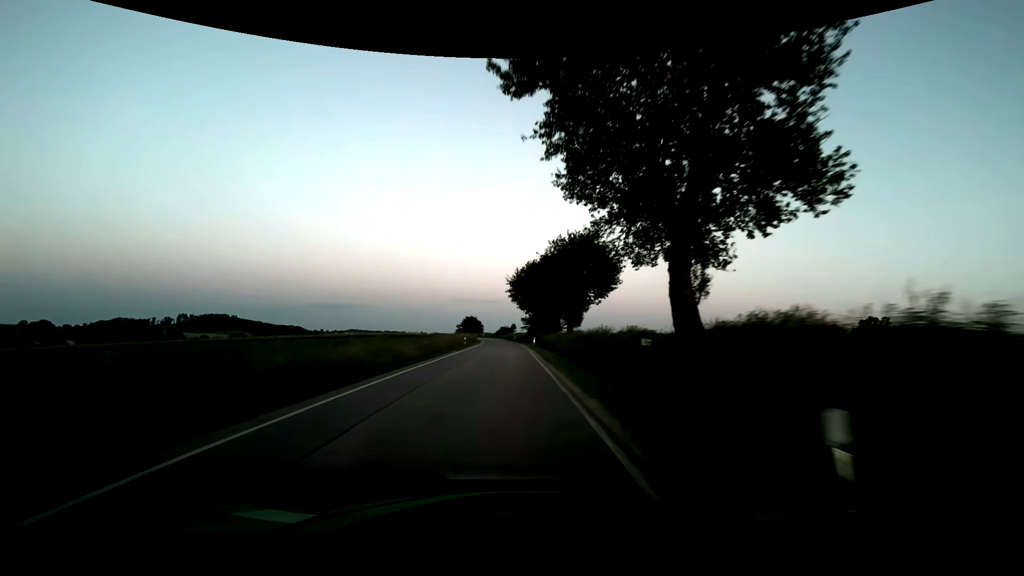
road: secondary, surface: asphalt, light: Dusk
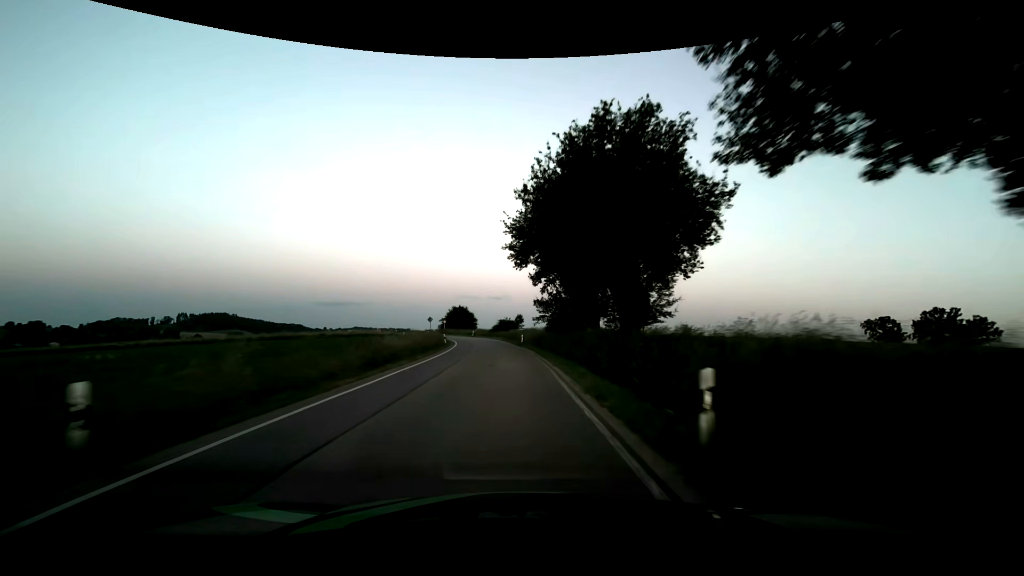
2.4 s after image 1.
(-0.2, +43.2) m; -1°
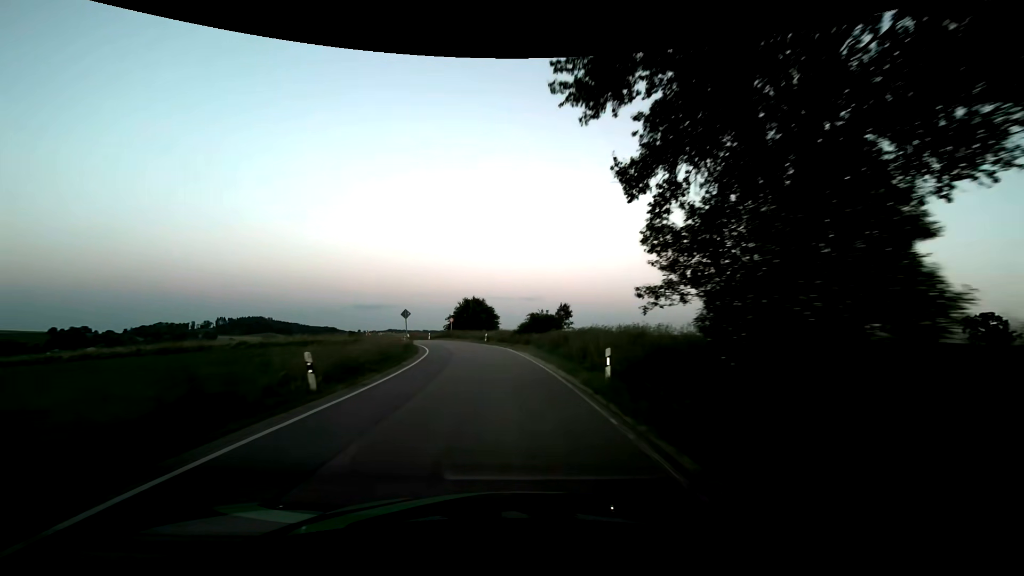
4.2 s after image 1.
(-0.8, +32.4) m; -3°
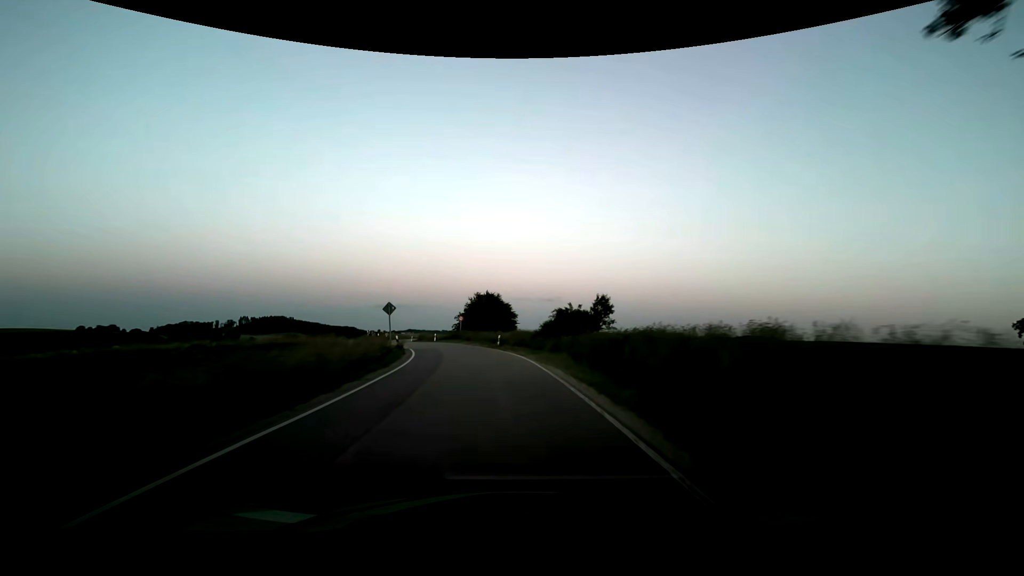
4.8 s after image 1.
(-0.2, +10.8) m; -2°
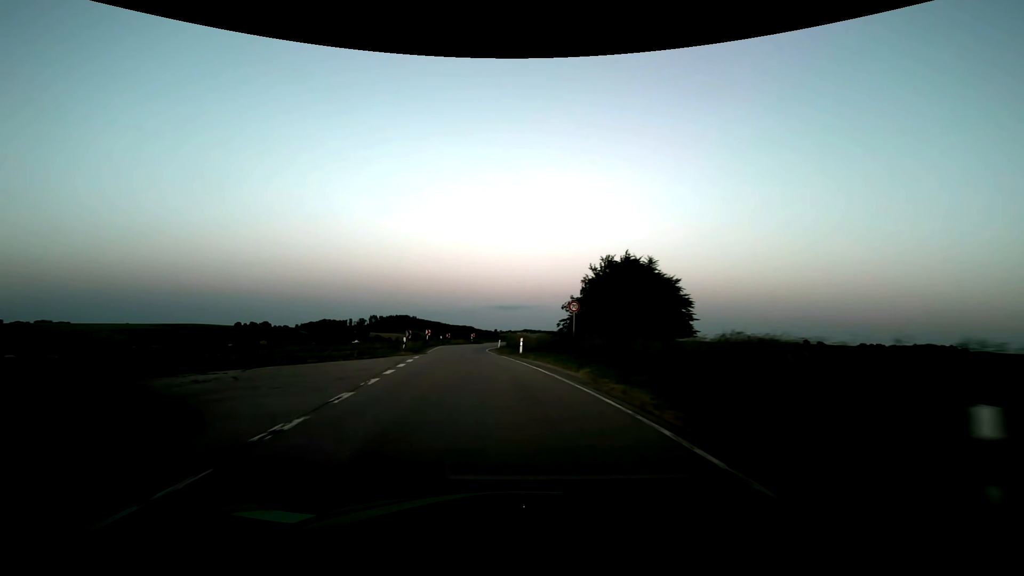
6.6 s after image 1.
(-3.2, +32.1) m; -13°
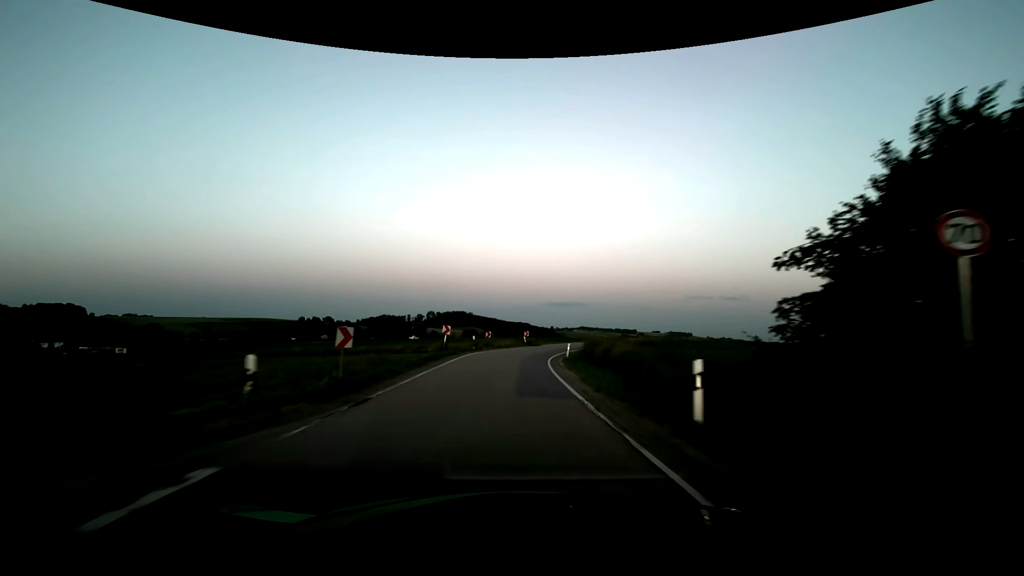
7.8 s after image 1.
(-1.6, +21.5) m; -7°
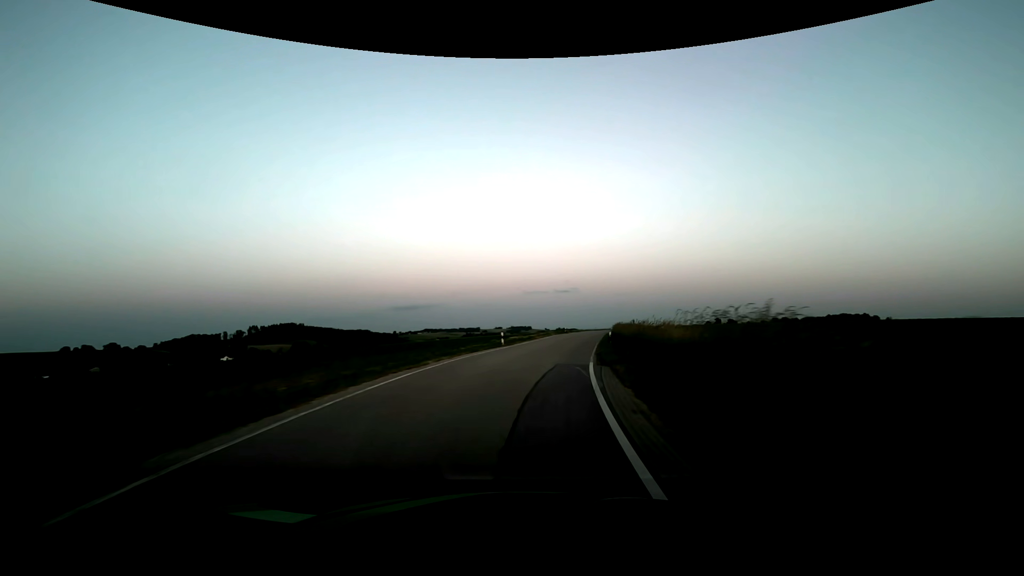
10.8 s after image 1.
(+5.0, +53.9) m; +17°
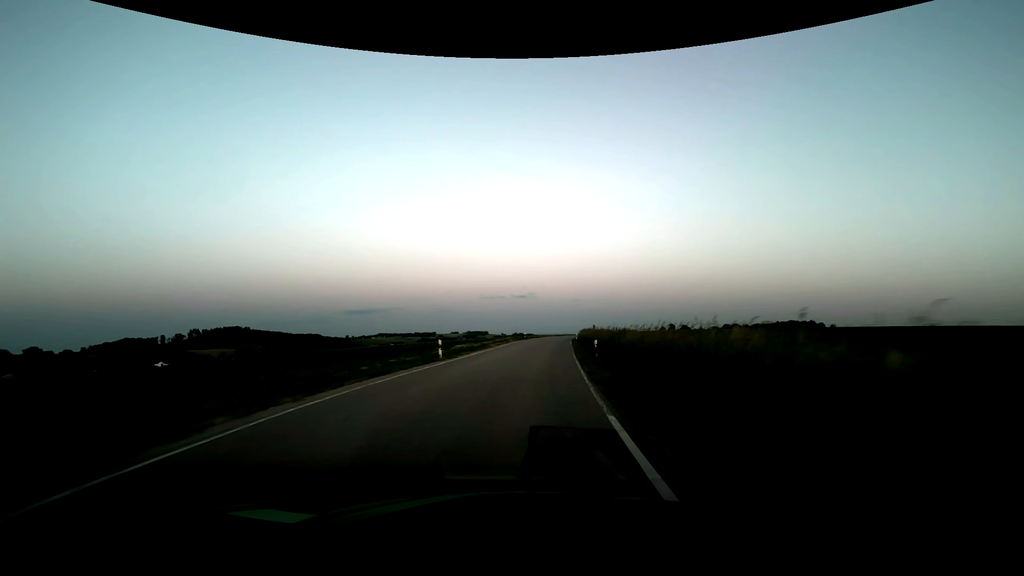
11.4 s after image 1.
(+0.5, +10.7) m; +5°
(0, +10) (+1, +20) (+2, +30) (+3, +40) (+4, +50) (+5, +60) (+7, +70) (+8, +80) (+10, +89) (+12, +99) m
